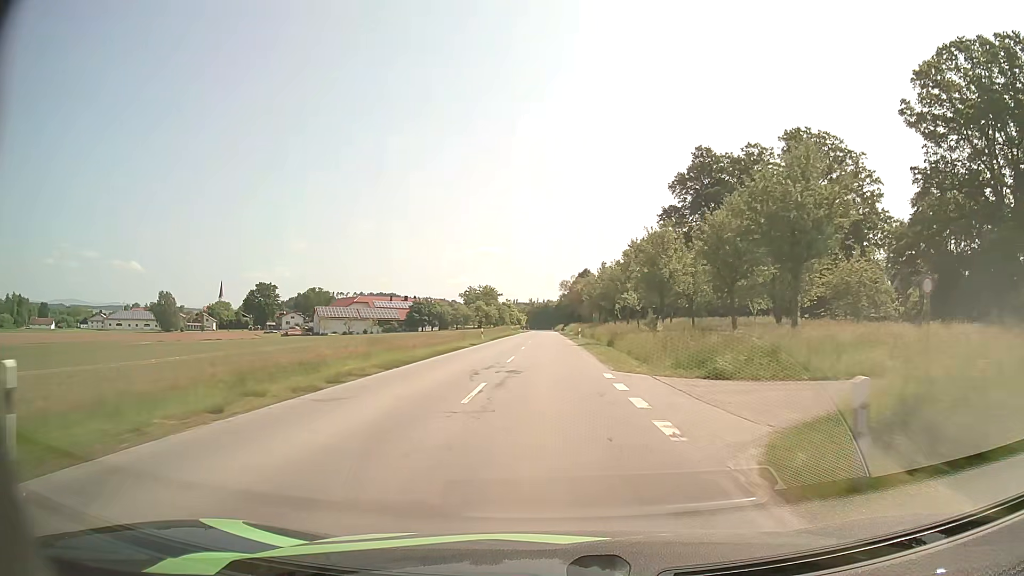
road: secondary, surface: asphalt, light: Day
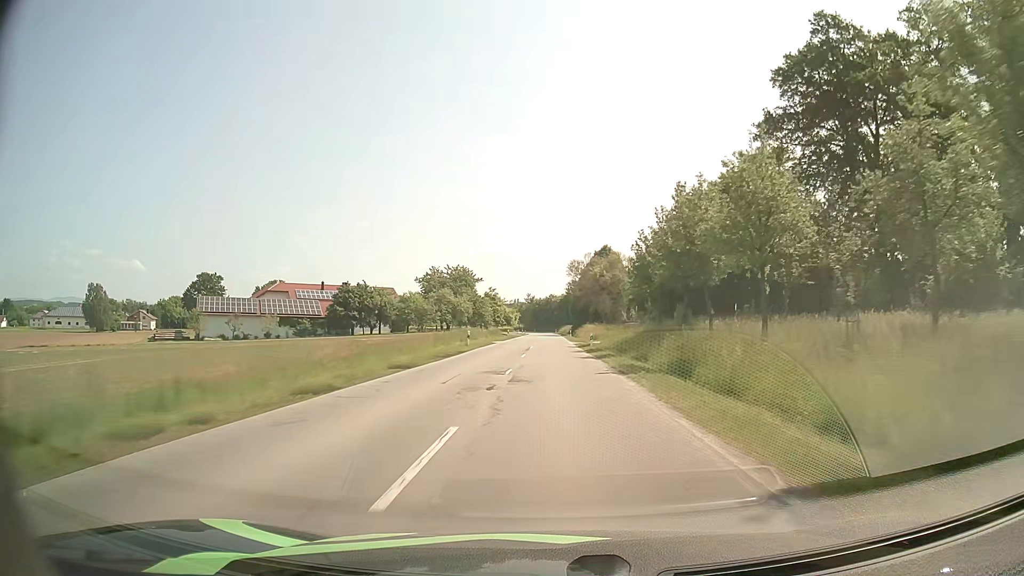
(-0.2, +54.6) m; 0°
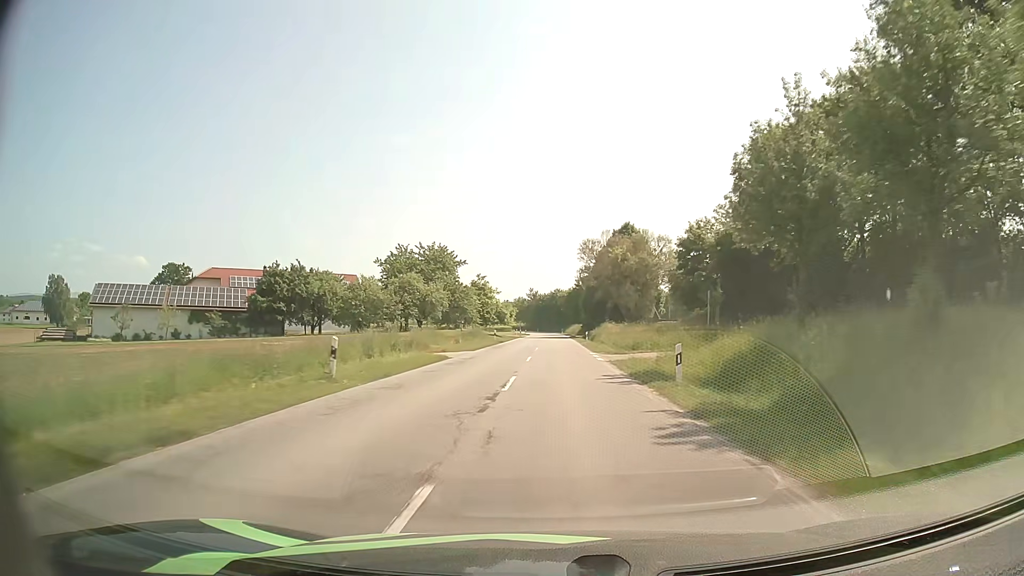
(-0.1, +27.1) m; 0°
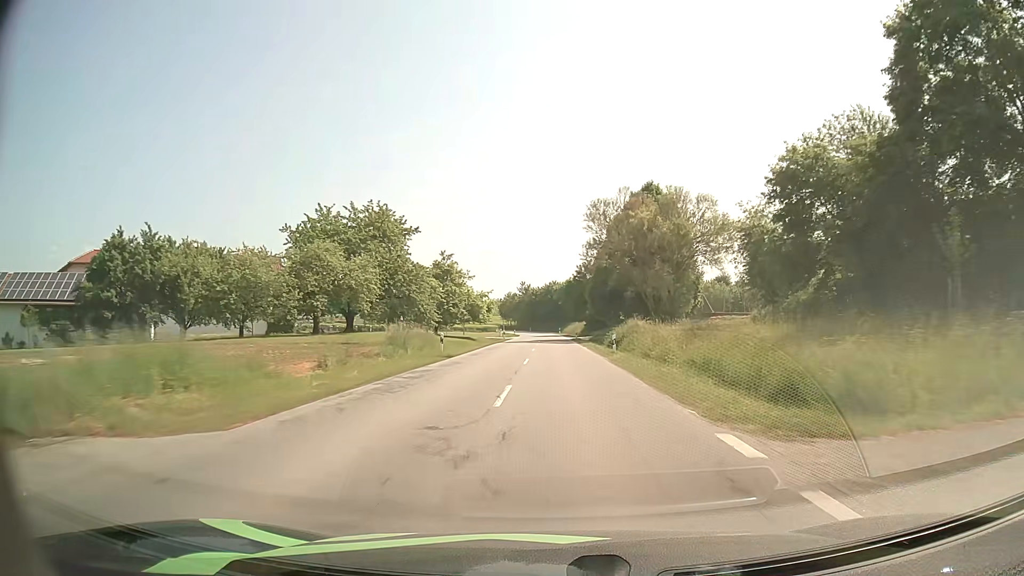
(0.0, +26.9) m; +1°
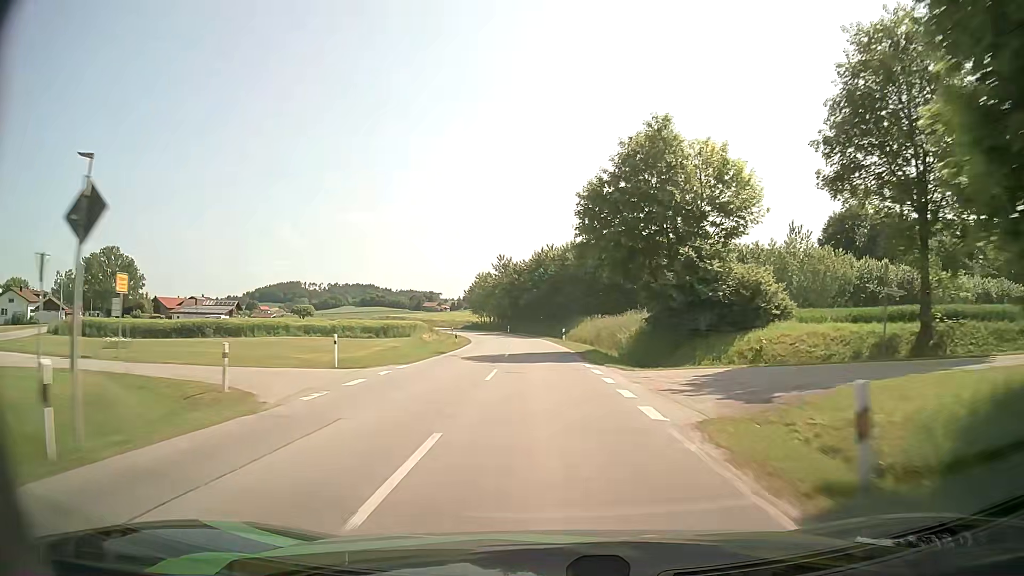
(+0.3, +66.7) m; 0°
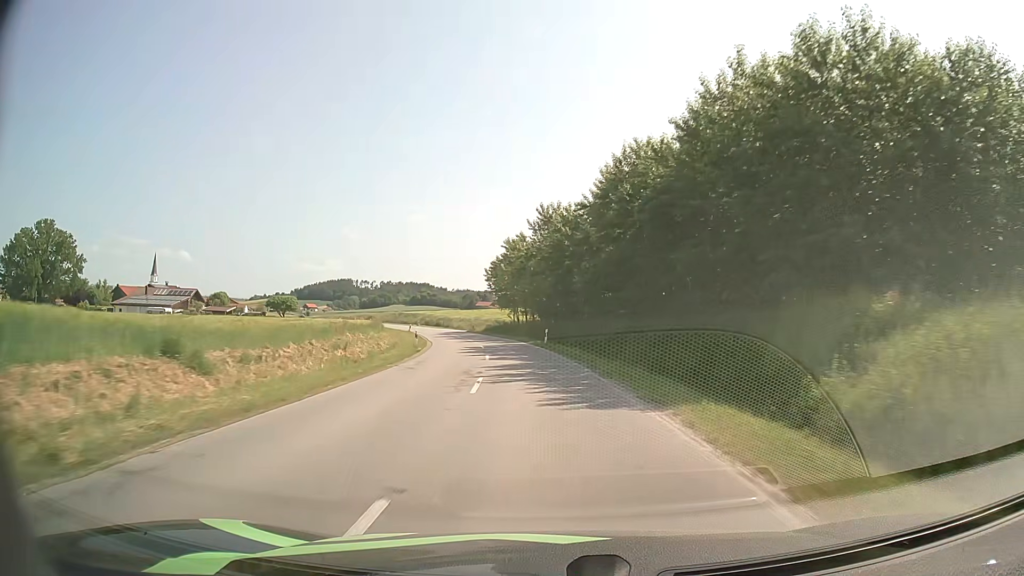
(-1.4, +51.1) m; -5°
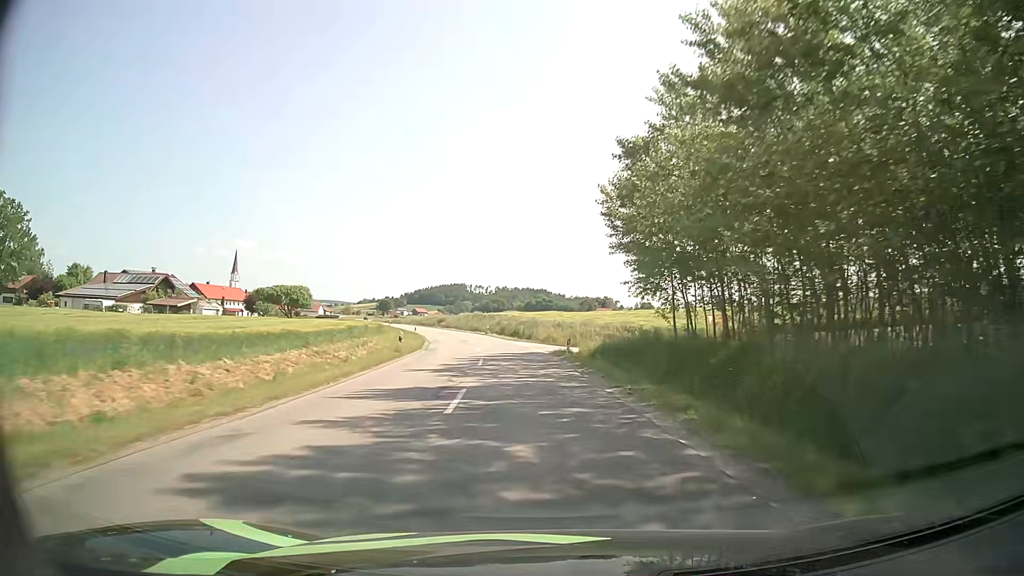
(-4.4, +50.8) m; -10°
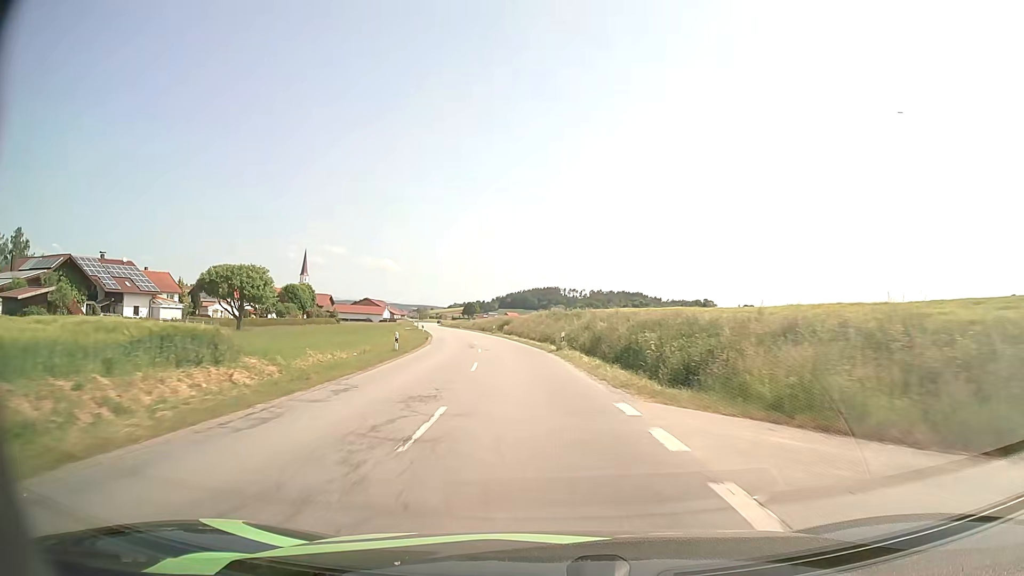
(-2.4, +39.4) m; -8°
(0, +10) (-1, +20) (-2, +30) (-3, +40) (-4, +50) (-6, +60) (-8, +69) (-10, +79) (-12, +89) (-14, +99) m
